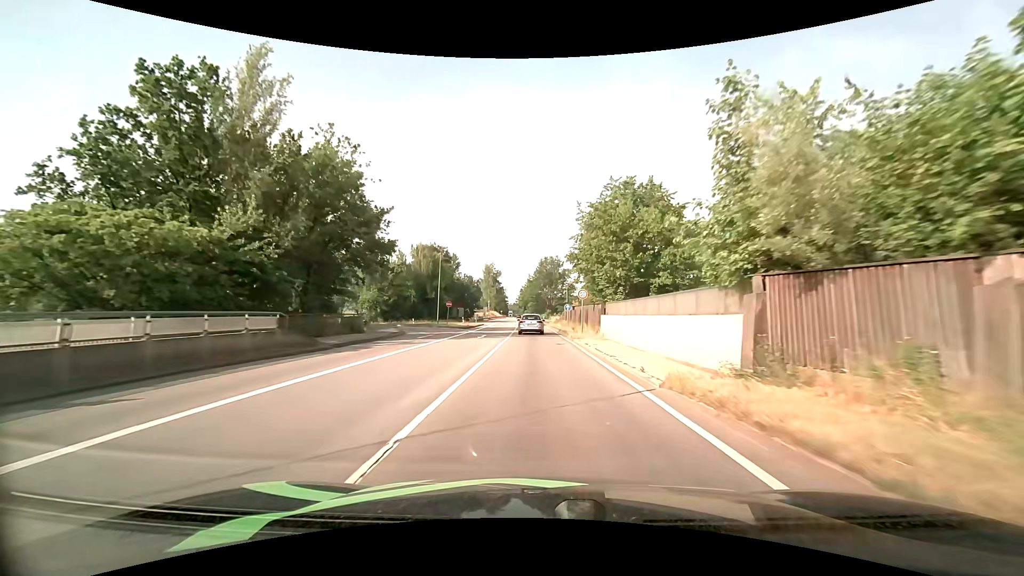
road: primary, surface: asphalt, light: Day
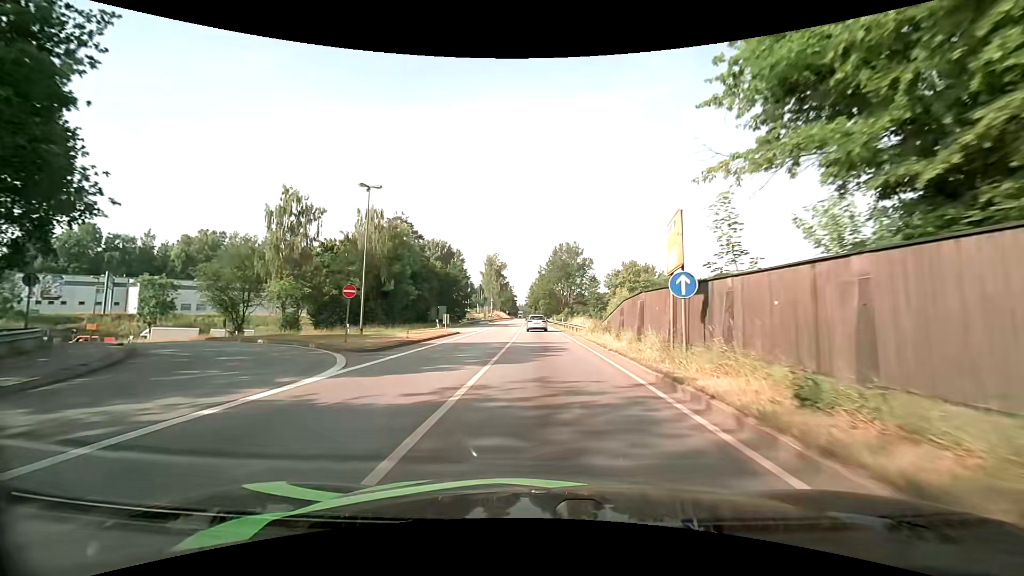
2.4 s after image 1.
(-0.4, +31.0) m; -2°
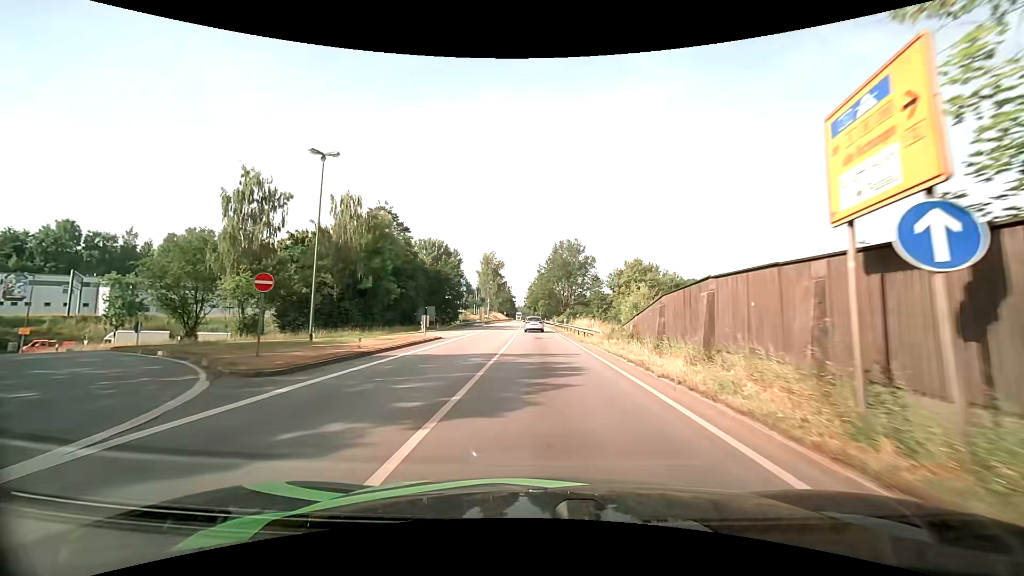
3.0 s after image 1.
(0.0, +7.2) m; +1°
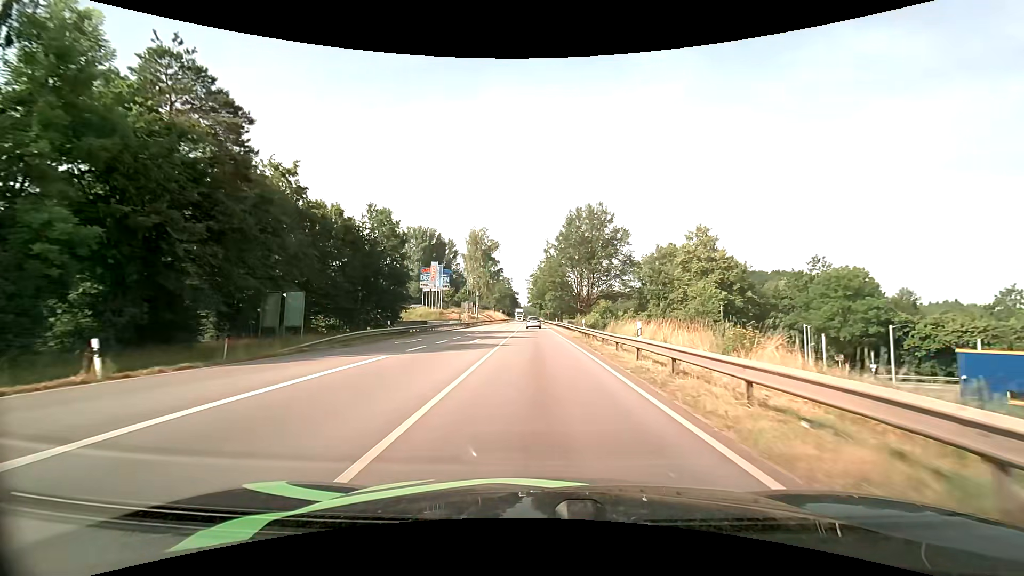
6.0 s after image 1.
(-0.3, +37.3) m; -1°
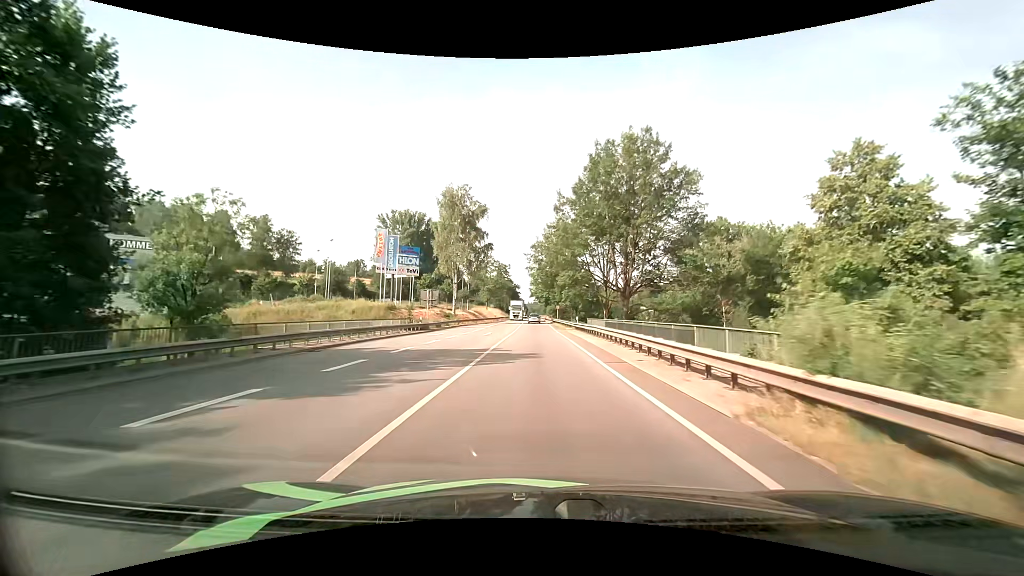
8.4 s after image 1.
(-0.3, +32.3) m; 0°
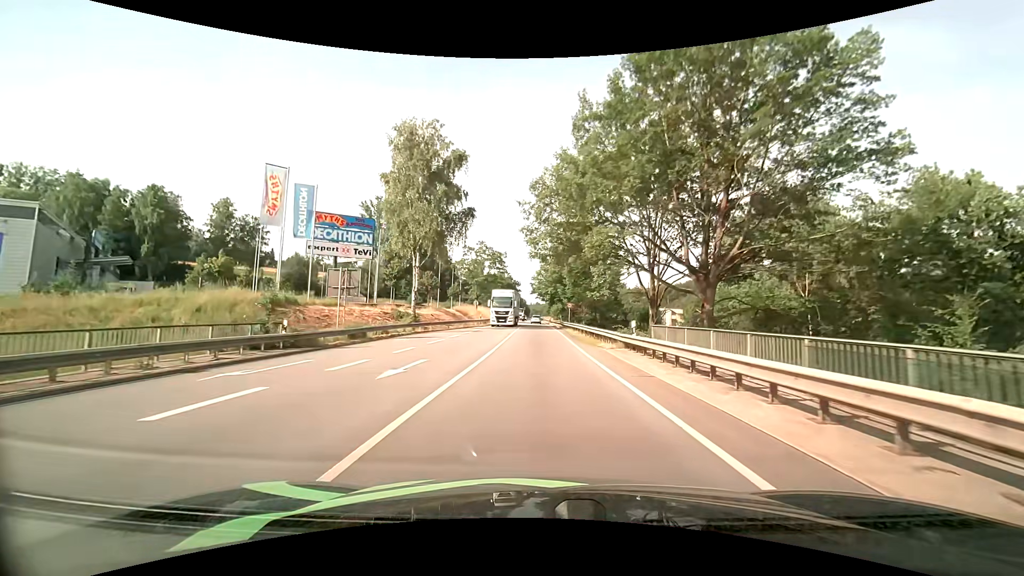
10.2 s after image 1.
(-0.2, +23.8) m; 0°
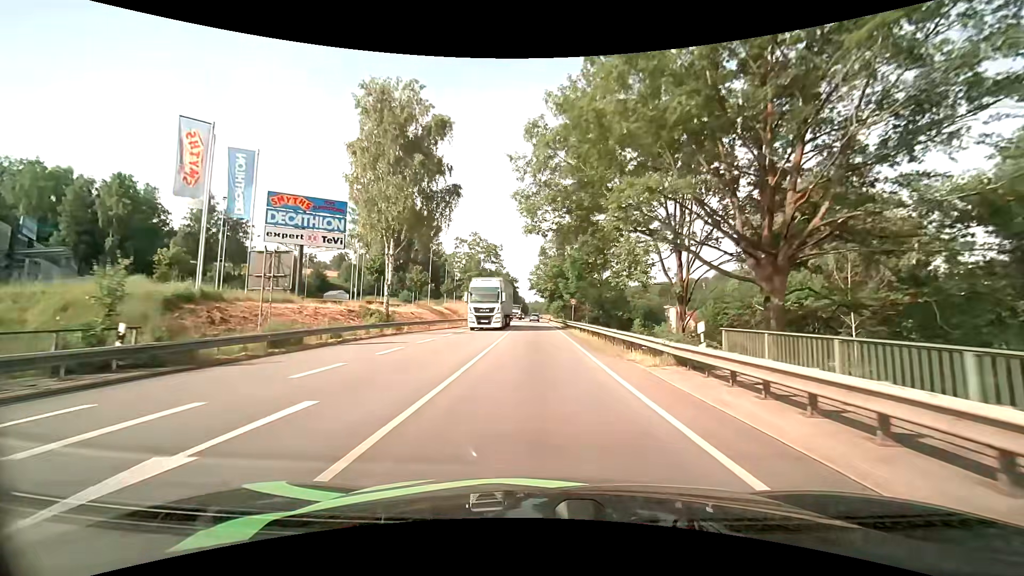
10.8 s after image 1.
(0.0, +7.8) m; 0°
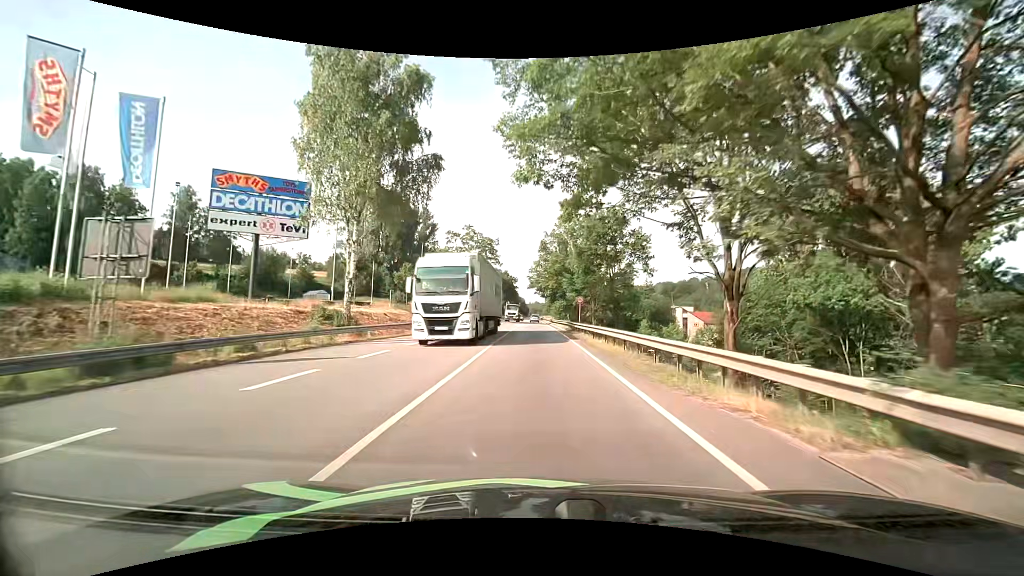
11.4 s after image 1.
(0.0, +7.7) m; 0°
(0, +10) (0, +20) (0, +30) (0, +40) (0, +50) (0, +60) (0, +70) (0, +80) (0, +90) (0, +100) m
